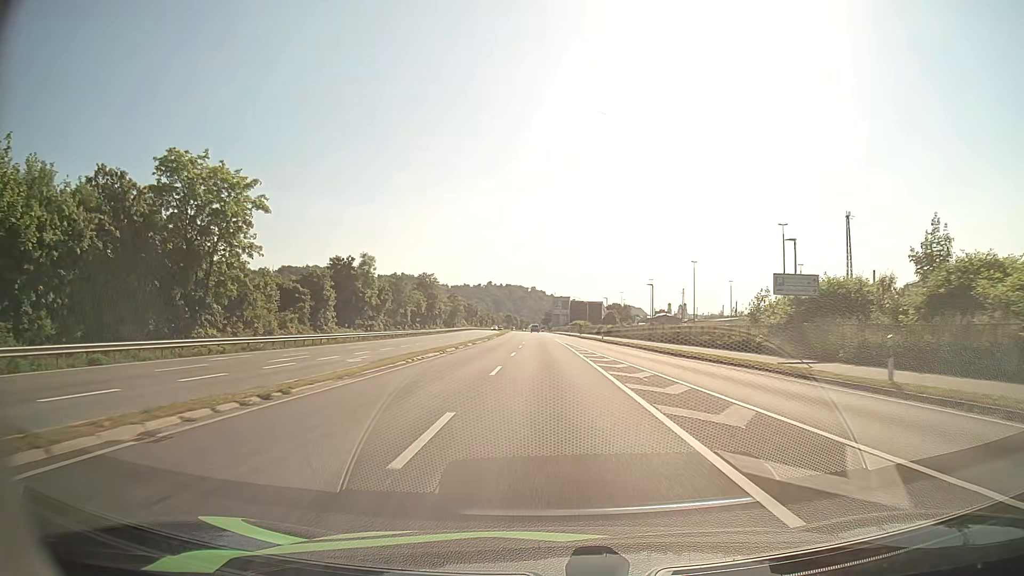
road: primary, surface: asphalt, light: Day
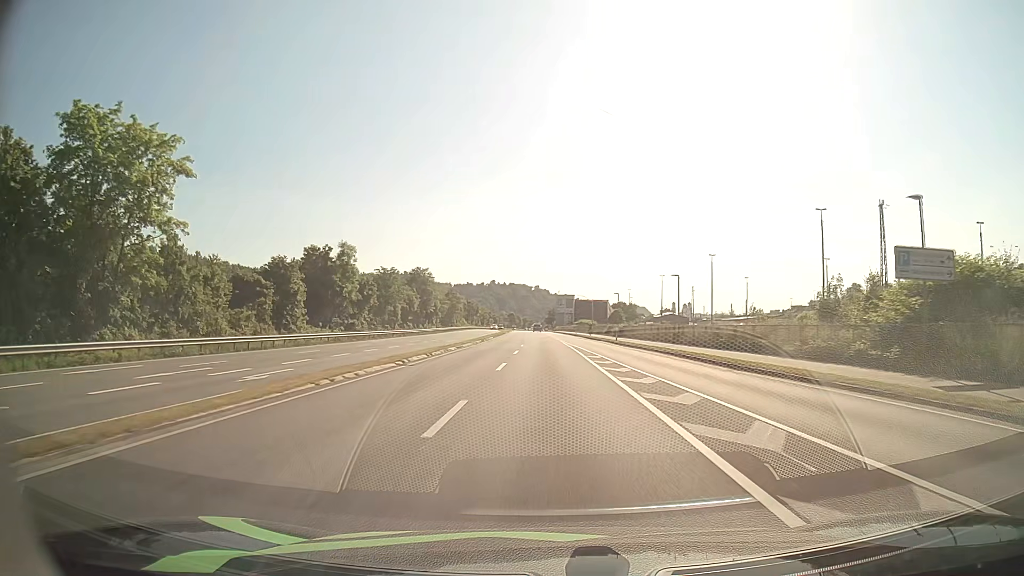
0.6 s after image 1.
(0.0, +10.3) m; 0°
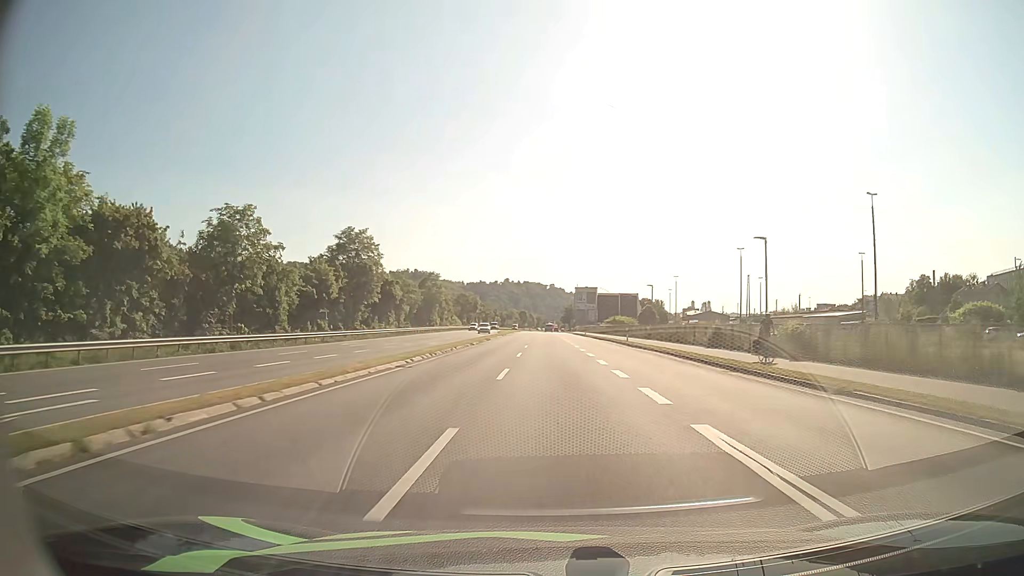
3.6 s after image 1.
(-0.5, +51.5) m; -1°
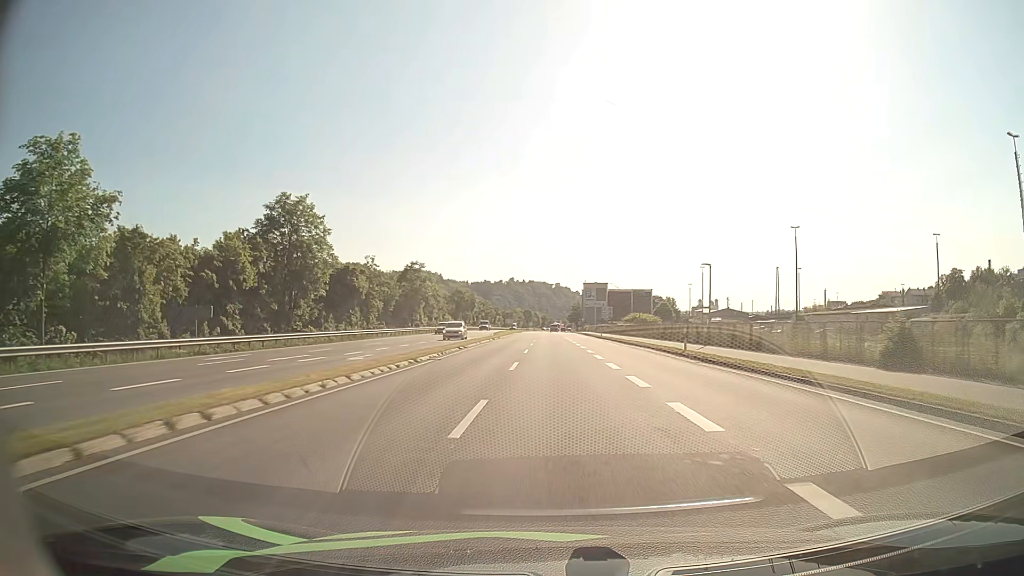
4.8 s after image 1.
(-0.1, +20.6) m; 0°
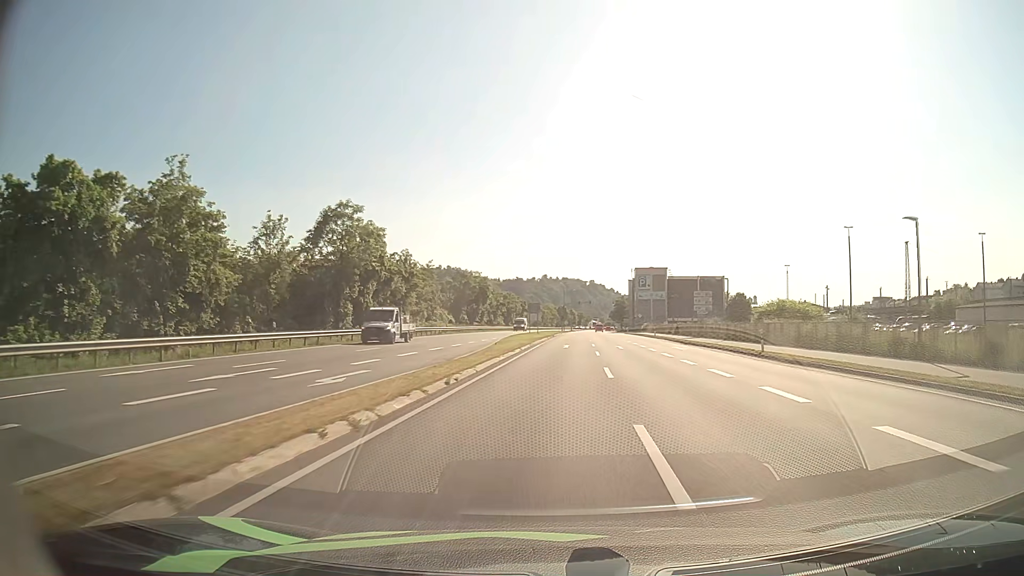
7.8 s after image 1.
(-1.9, +51.0) m; -3°
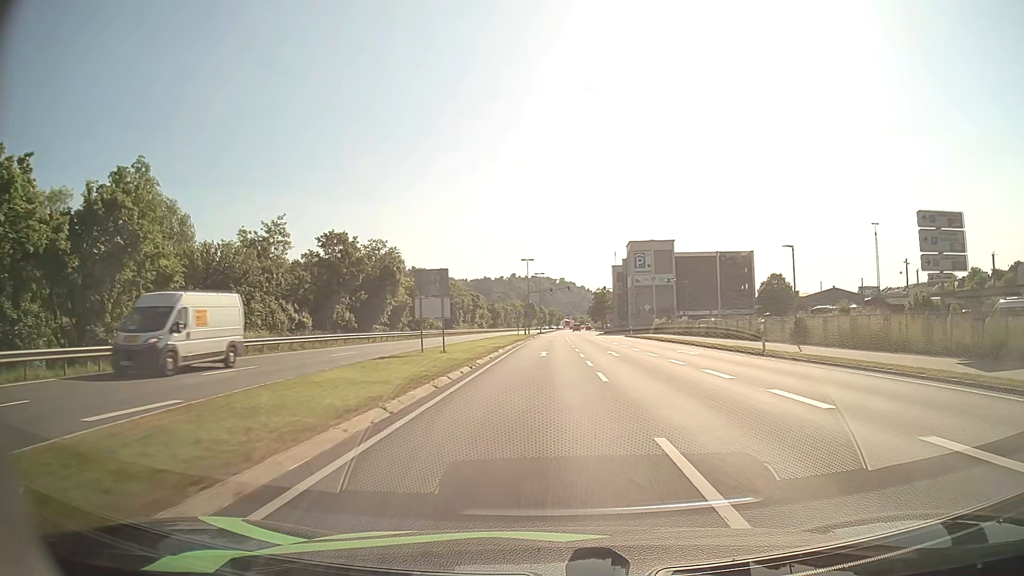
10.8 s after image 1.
(+2.0, +48.9) m; +3°
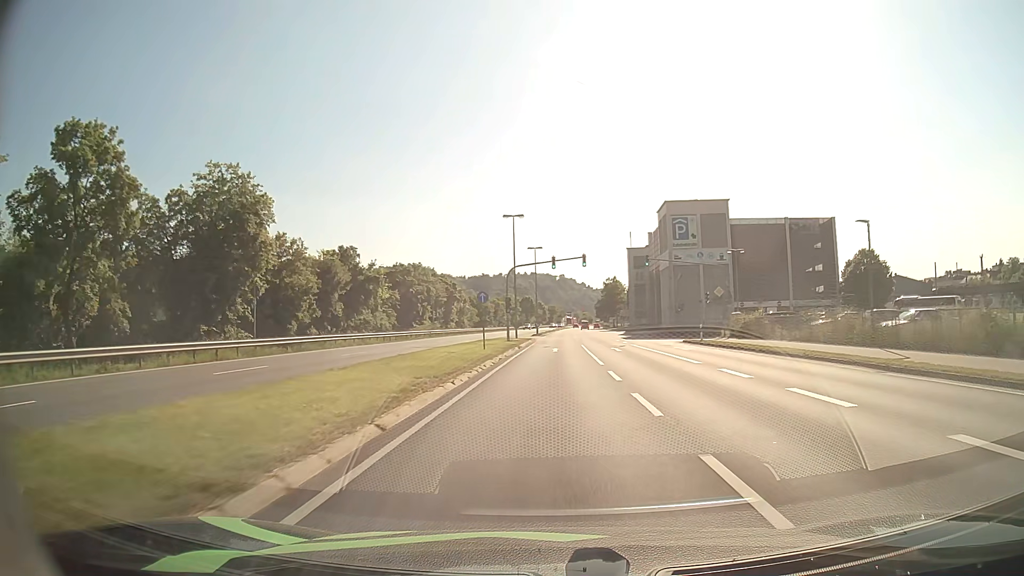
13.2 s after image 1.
(0.0, +36.1) m; 0°
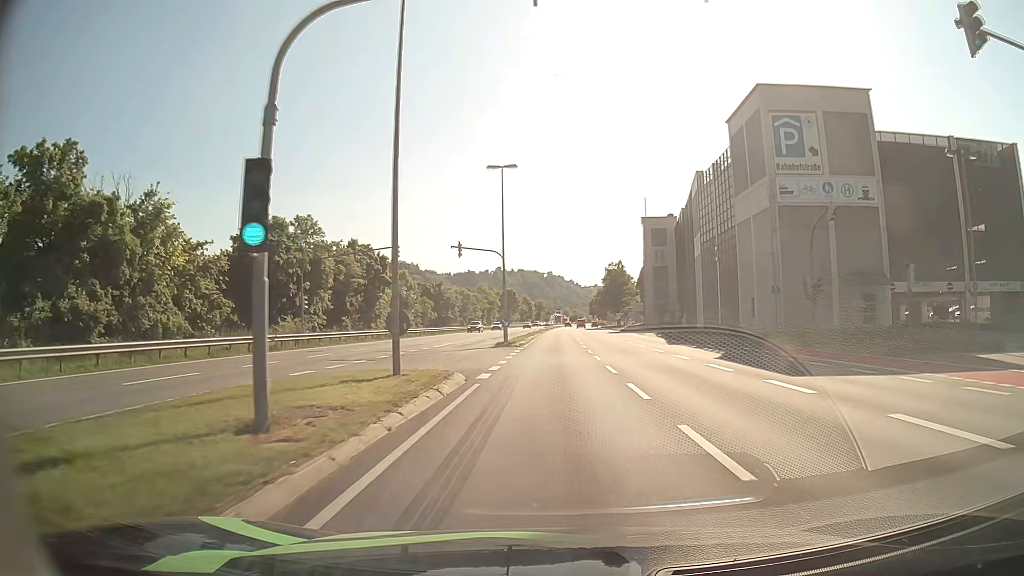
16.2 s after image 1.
(+0.3, +40.5) m; +1°
(0, +10) (0, +20) (0, +30) (0, +40) (+1, +50) (+1, +60) (+1, +70) (+1, +80) (+1, +90) (+2, +100) m
